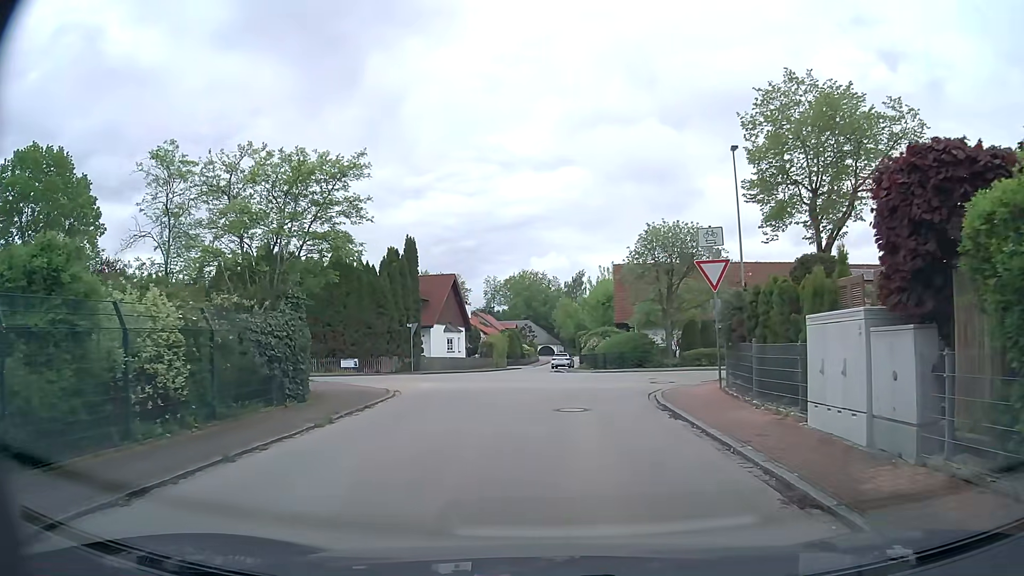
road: residential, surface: asphalt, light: Day
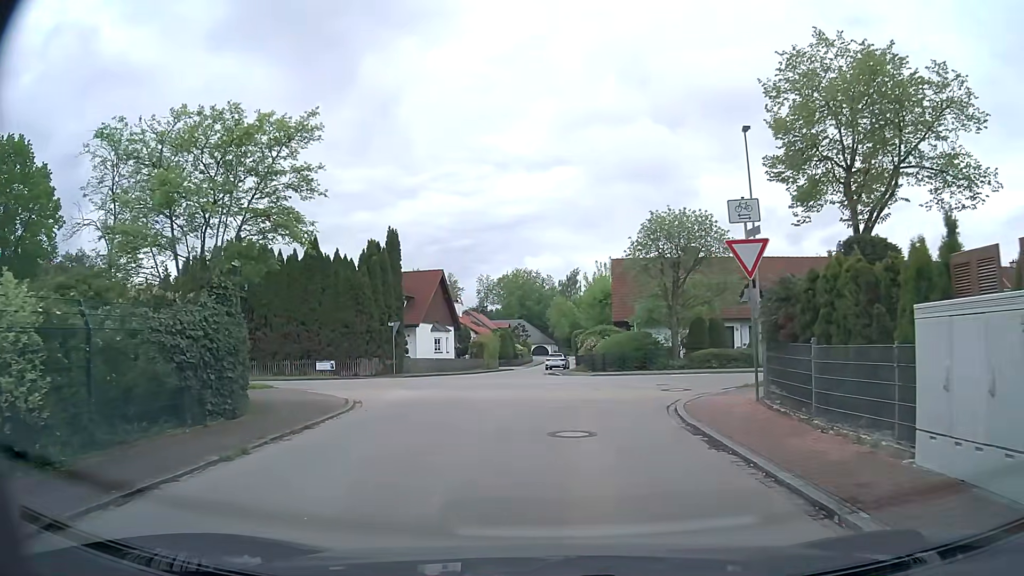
(0.0, +3.3) m; +1°
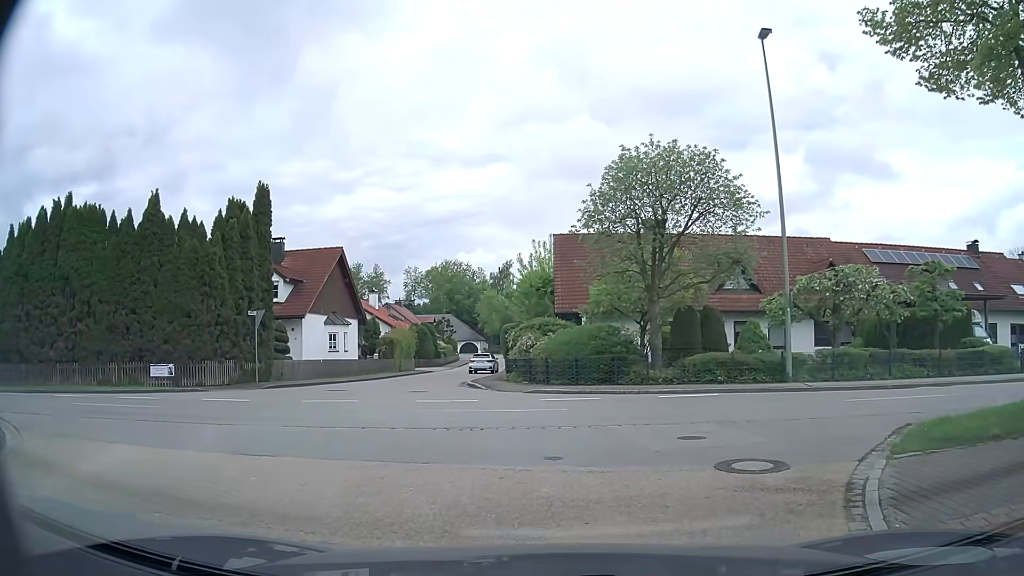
(+0.3, +10.5) m; +5°
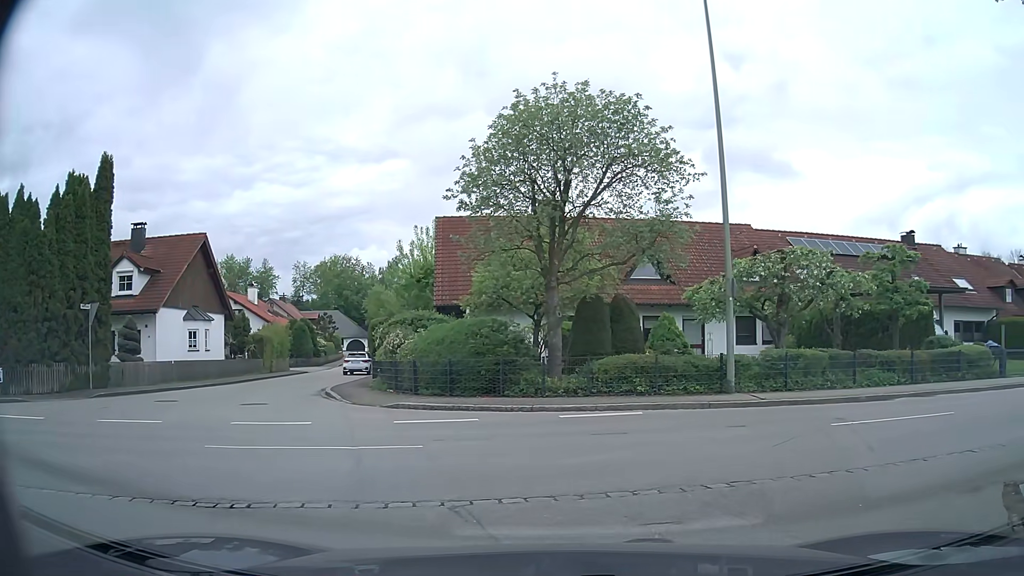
(+0.4, +4.6) m; +9°
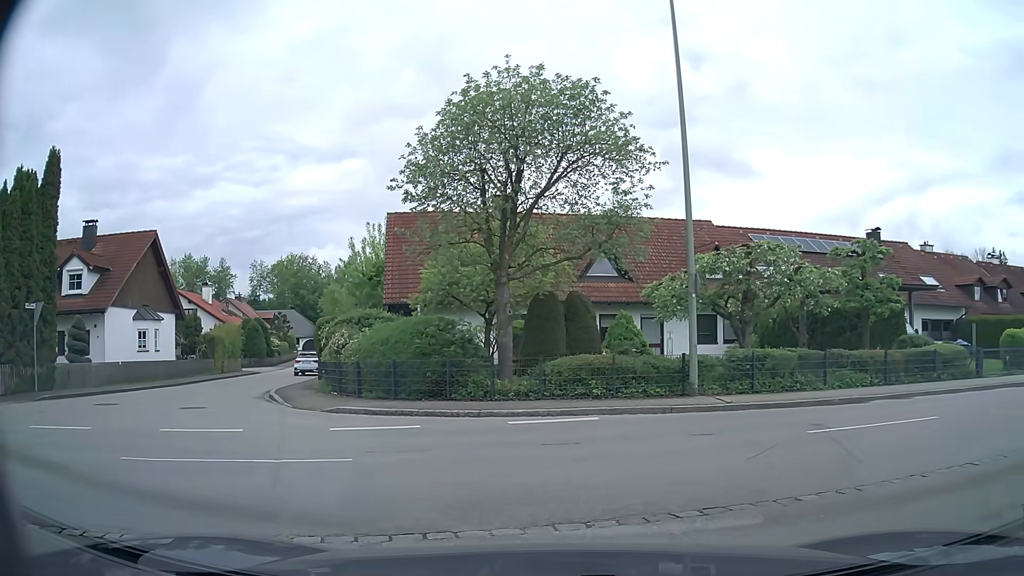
(0.0, +1.0) m; +3°
